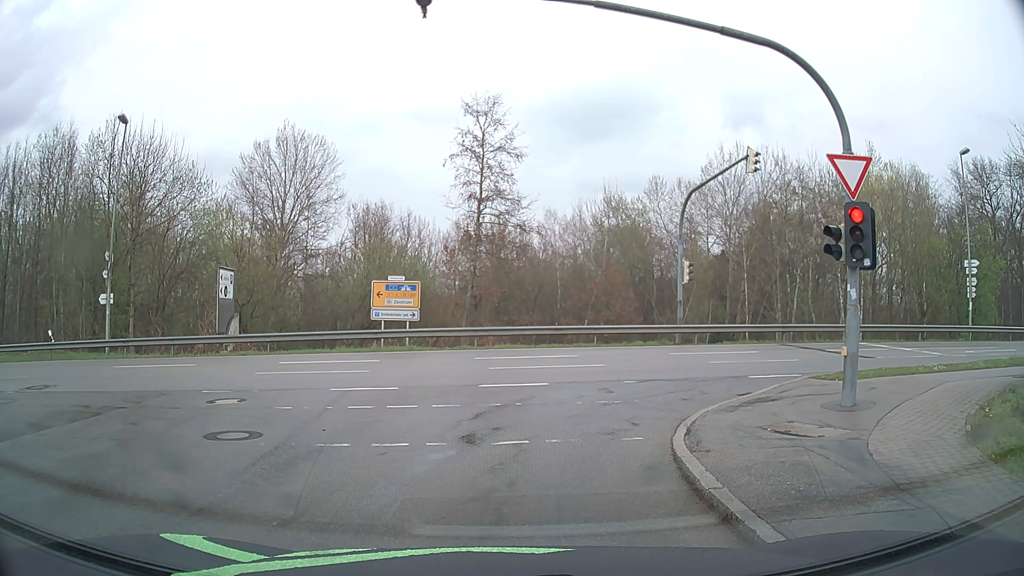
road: residential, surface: asphalt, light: Day
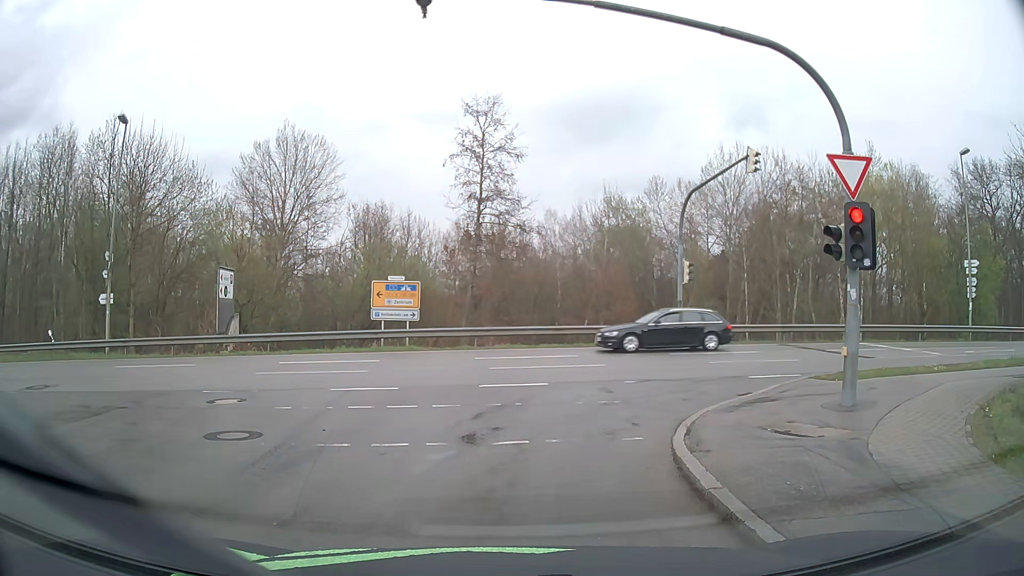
(0.0, 0.0) m; 0°
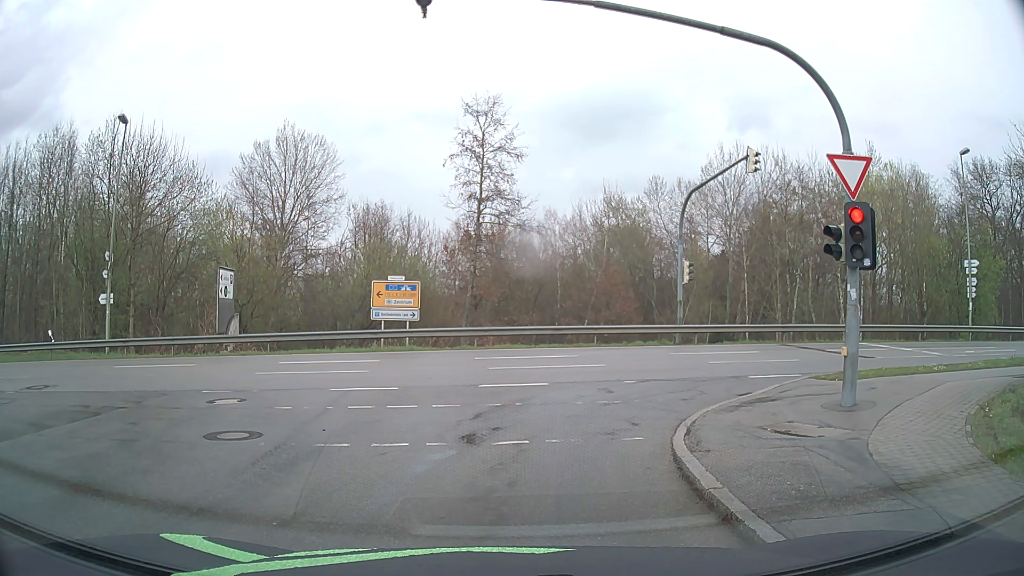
(0.0, 0.0) m; 0°
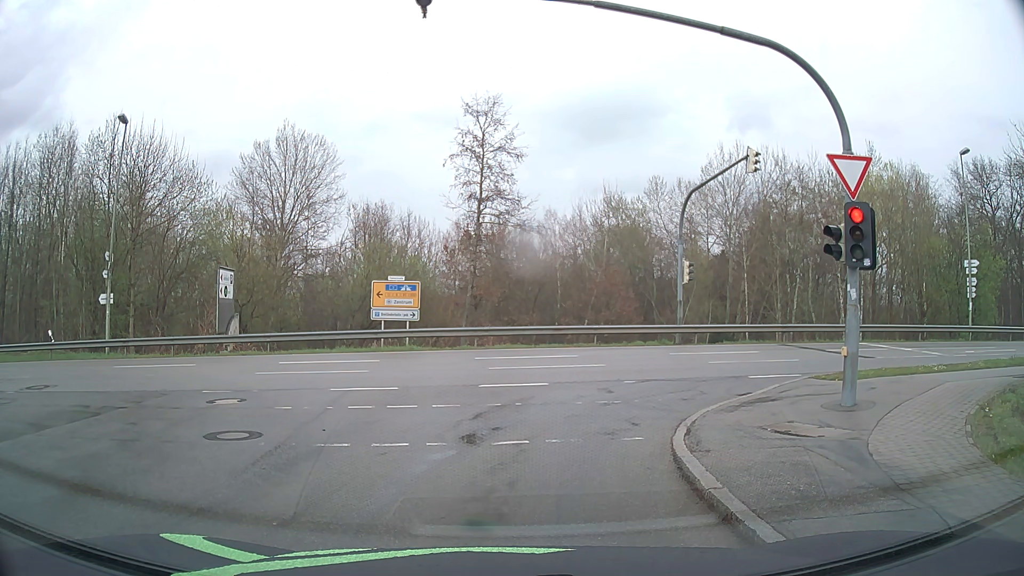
(0.0, 0.0) m; 0°
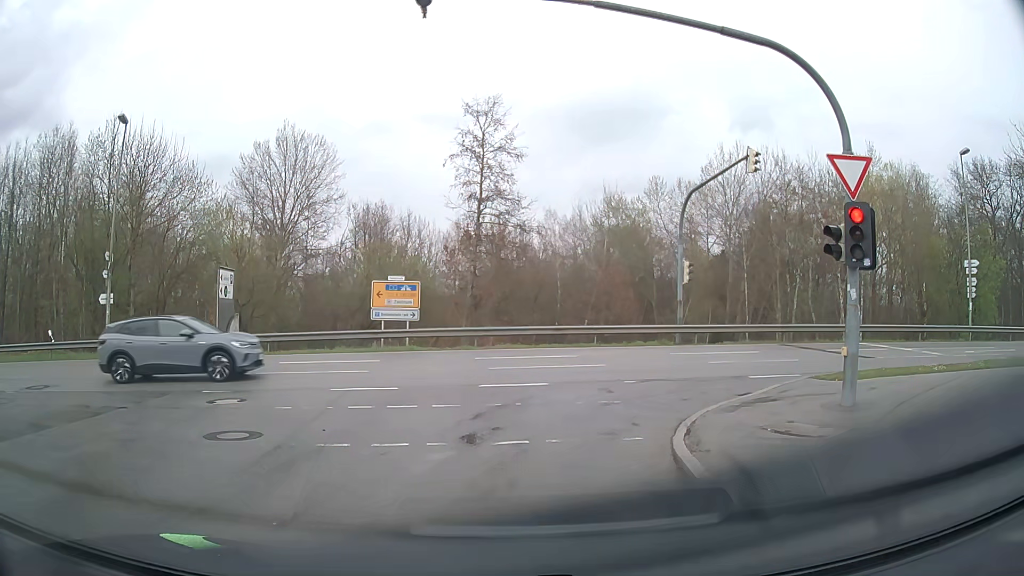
(0.0, 0.0) m; 0°
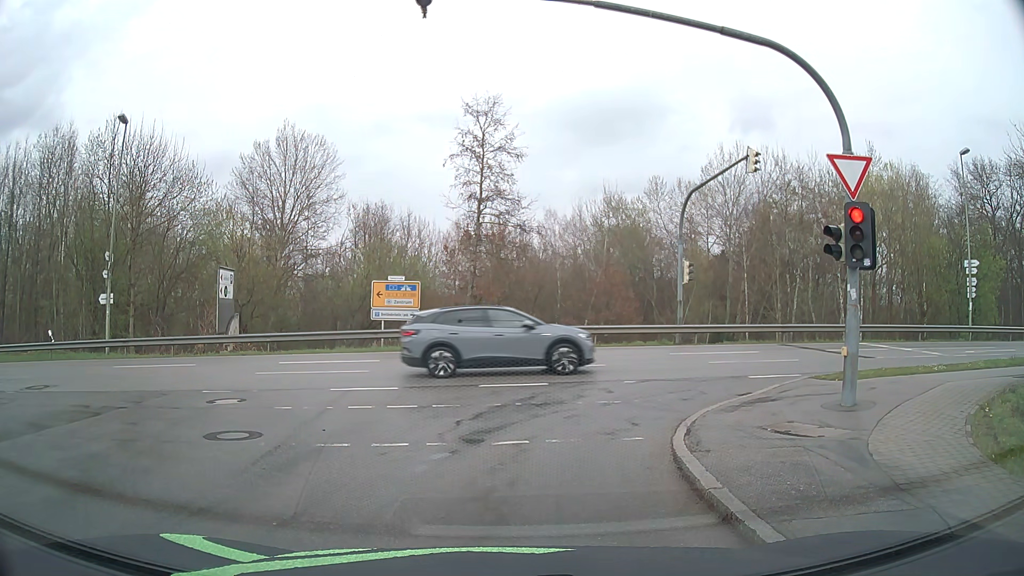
(0.0, 0.0) m; 0°
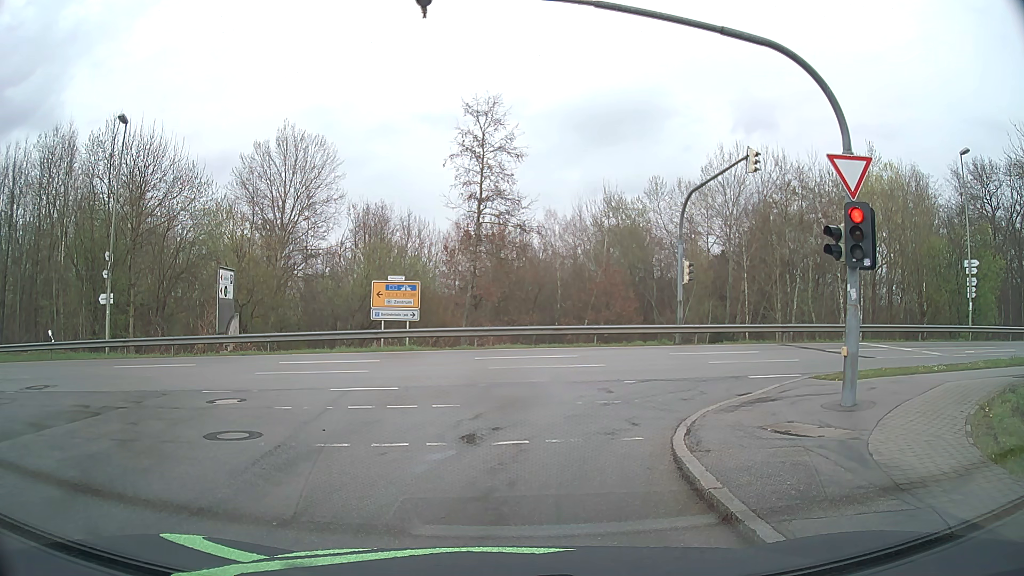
(0.0, 0.0) m; 0°
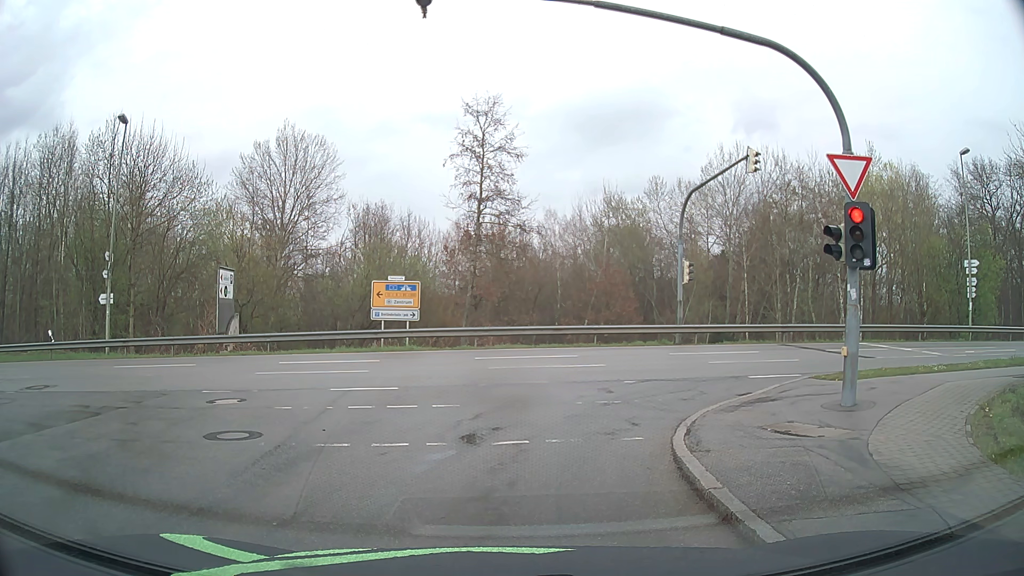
(0.0, 0.0) m; 0°
(0, +10) (+5, +18) (+15, +21) (+25, +22) (+35, +22) (+45, +23) (+55, +24) (+65, +25) (+75, +26) (+85, +27) m
